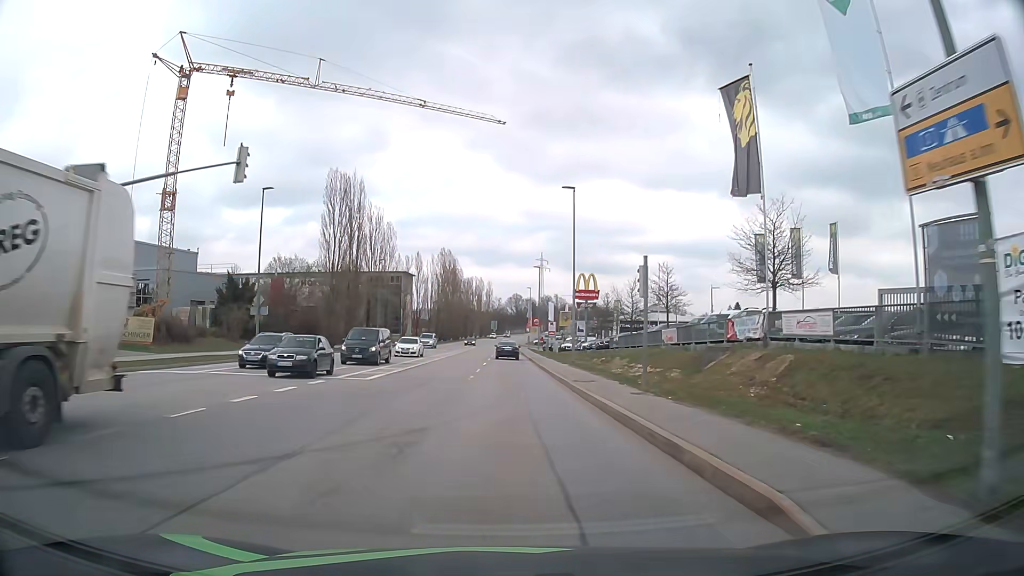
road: tertiary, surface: asphalt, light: Day
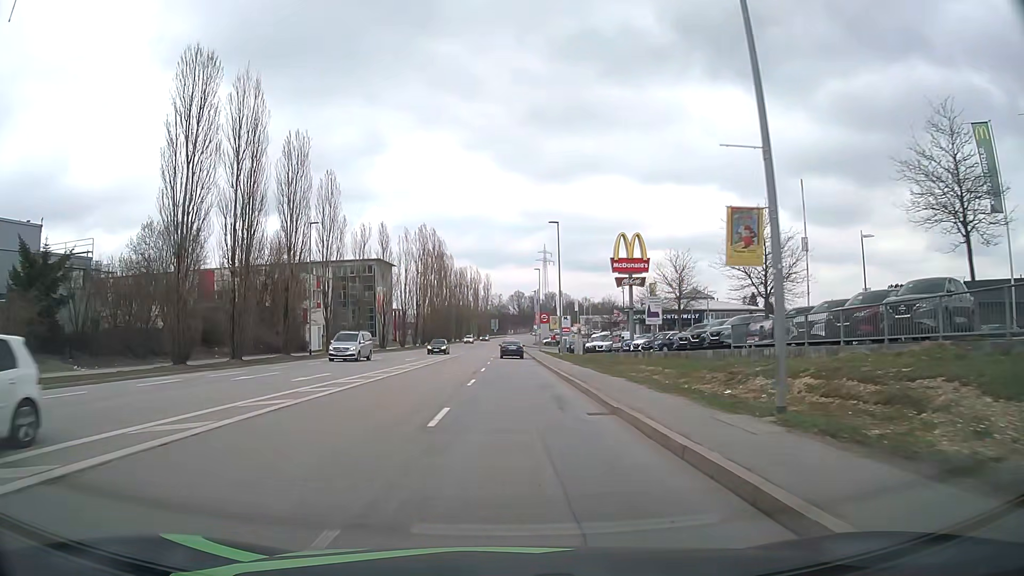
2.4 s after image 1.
(0.0, +29.5) m; 0°
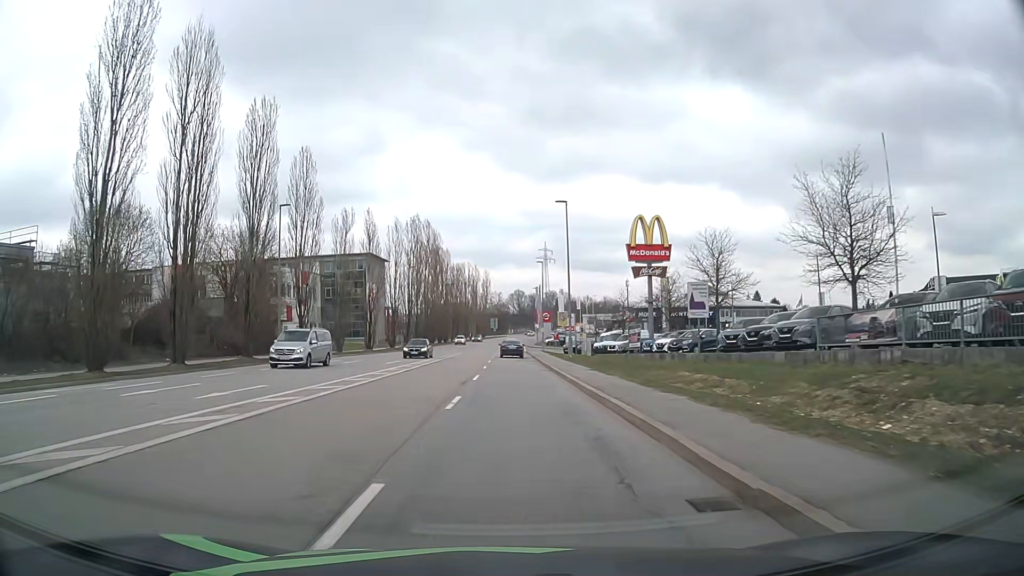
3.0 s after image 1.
(0.0, +7.4) m; 0°
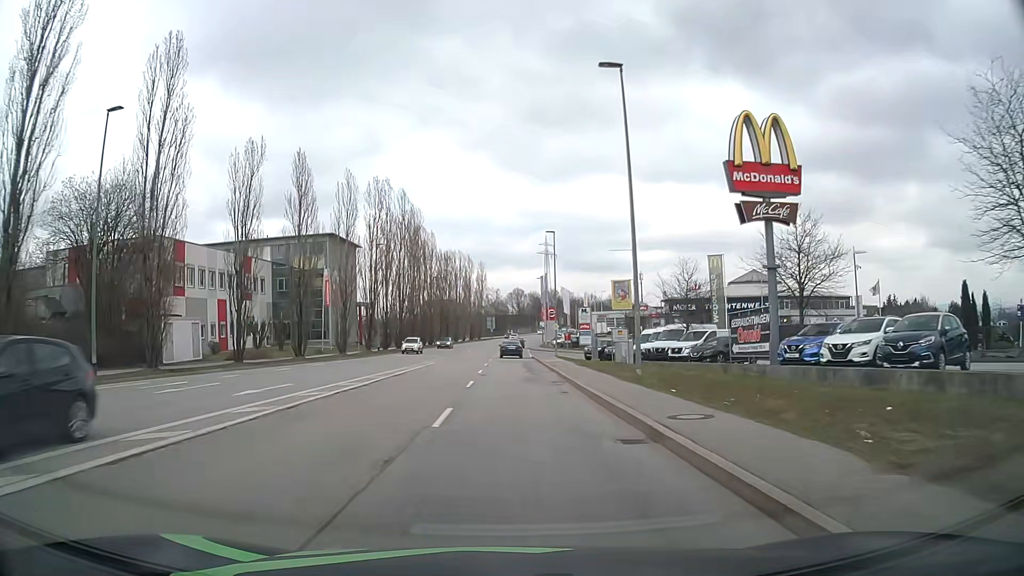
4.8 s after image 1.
(0.0, +22.5) m; 0°
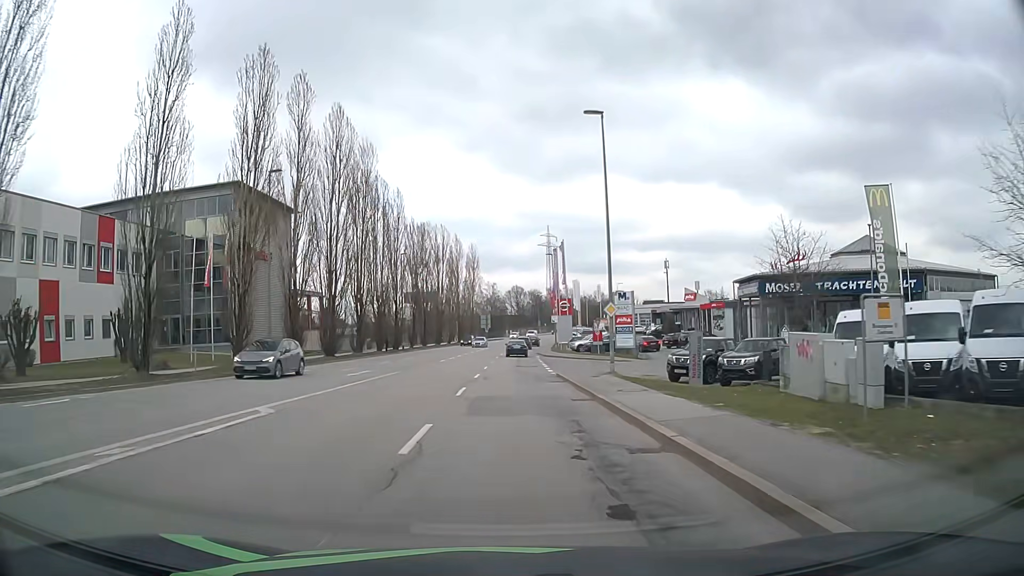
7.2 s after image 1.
(+0.1, +30.2) m; 0°
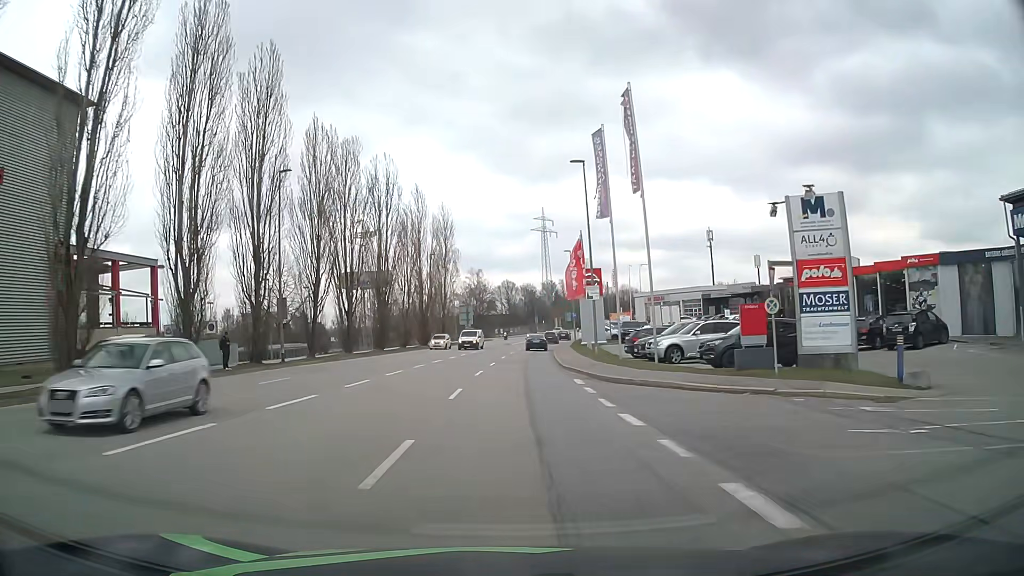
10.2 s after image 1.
(+0.3, +38.2) m; +1°
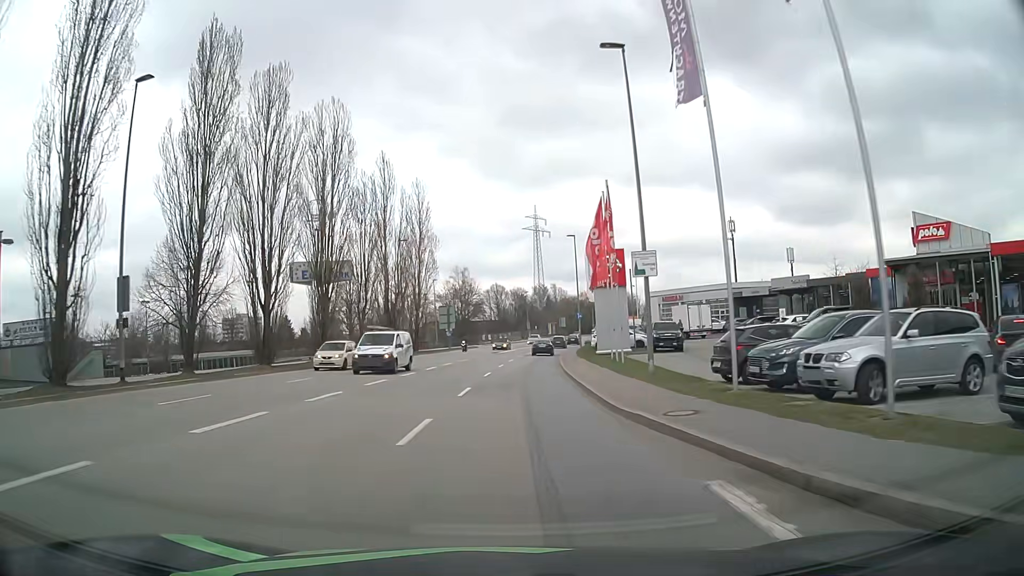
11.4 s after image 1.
(+0.1, +15.5) m; 0°
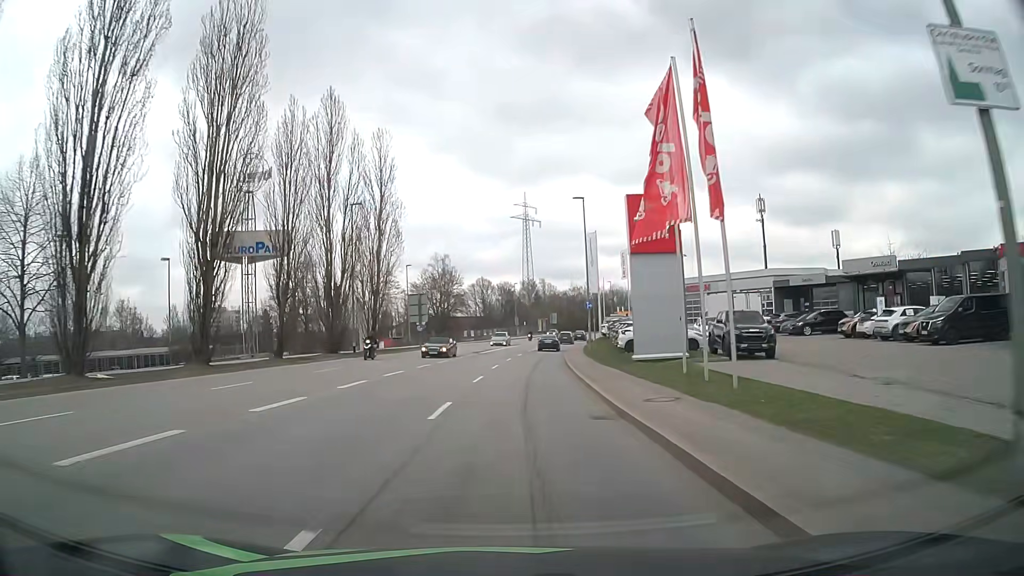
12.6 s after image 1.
(+0.2, +15.5) m; +1°
(0, +10) (0, +20) (+1, +30) (+1, +40) (+2, +50) (+3, +60) (+5, +70) (+6, +80) (+8, +90) (+9, +99) m
